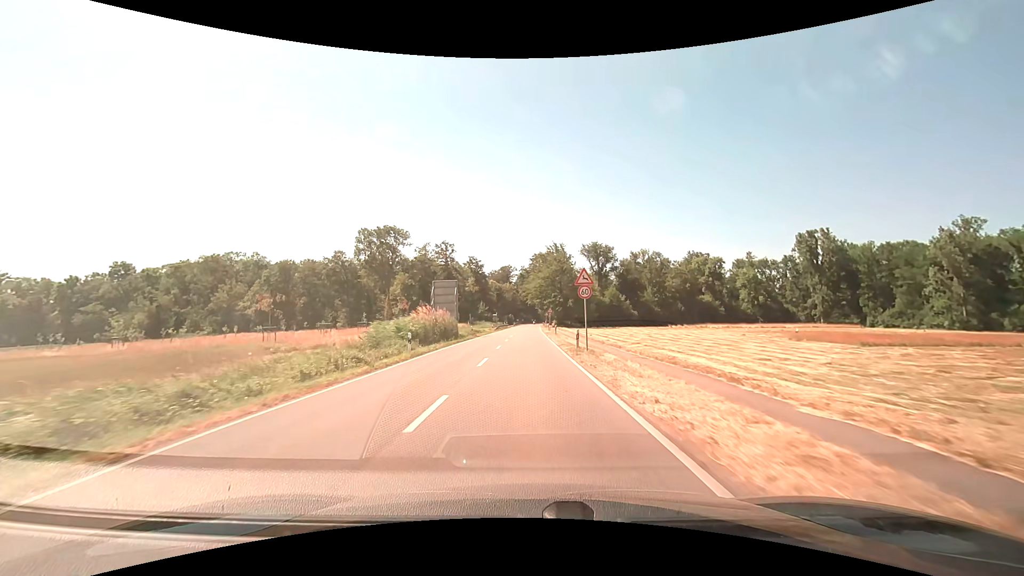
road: secondary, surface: asphalt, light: Day
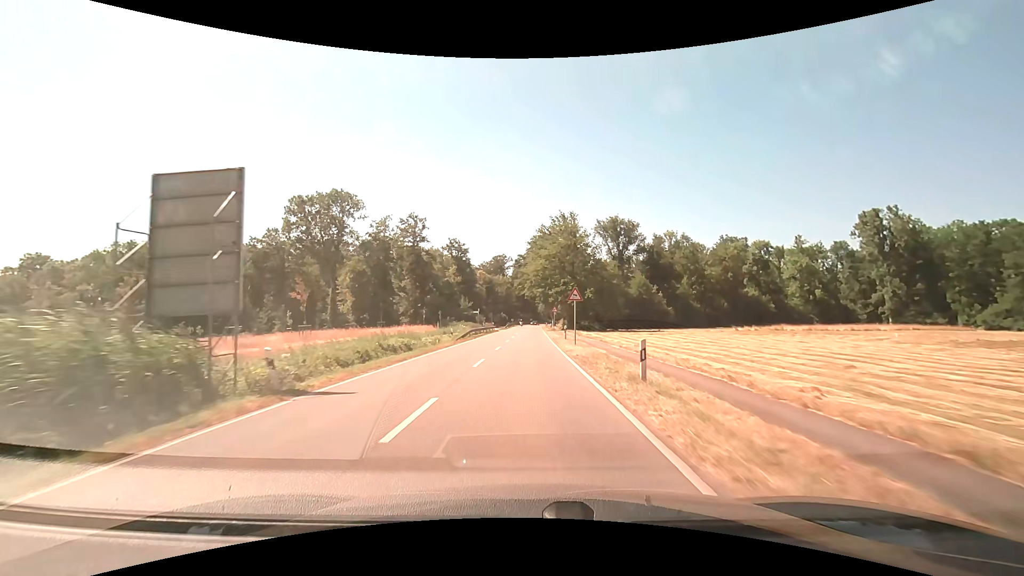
(+0.2, +36.8) m; 0°
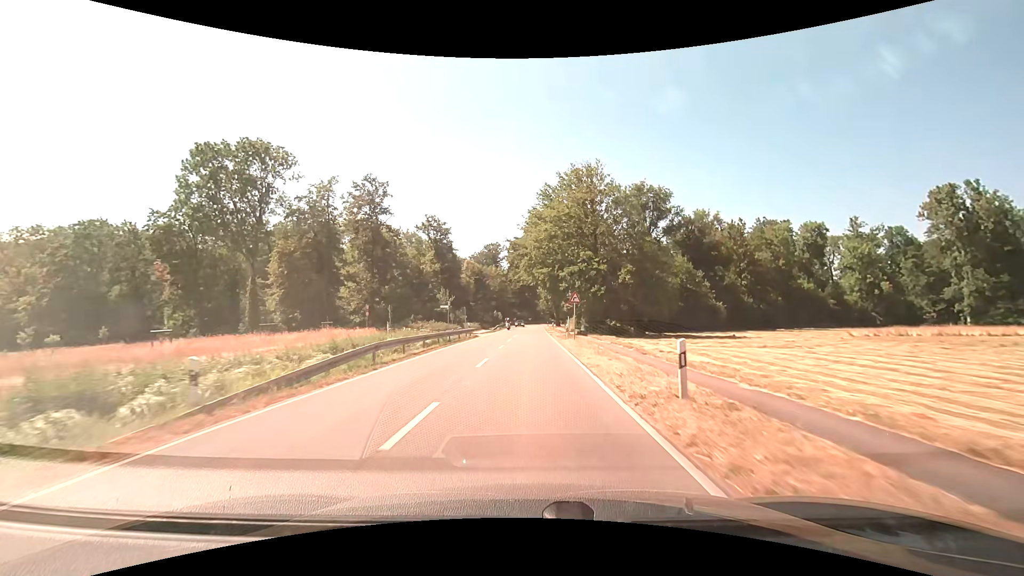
(0.0, +27.5) m; 0°
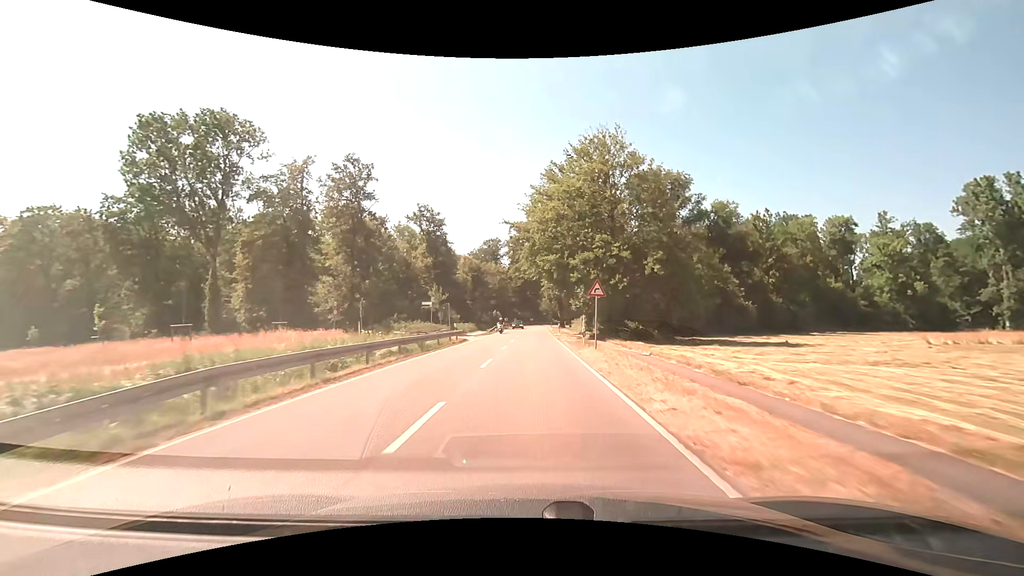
(0.0, +9.2) m; 0°
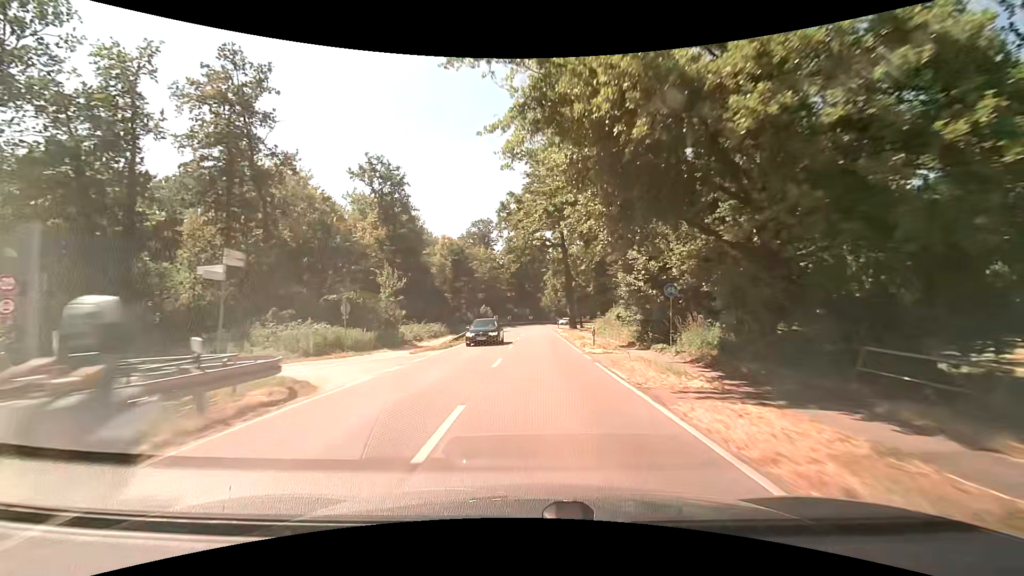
(0.0, +27.3) m; 0°
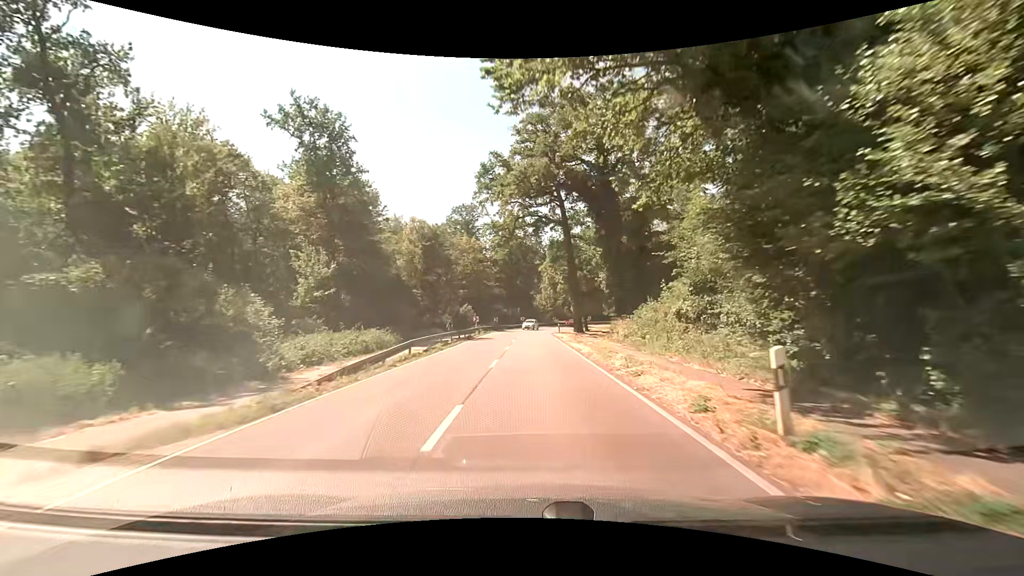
(+0.1, +17.7) m; +1°
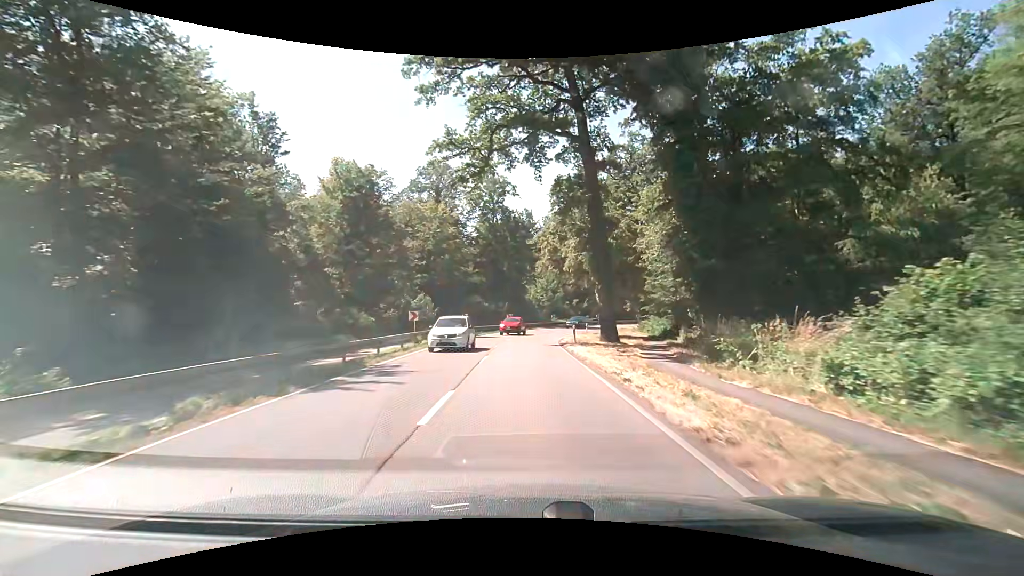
(0.0, +25.9) m; +1°
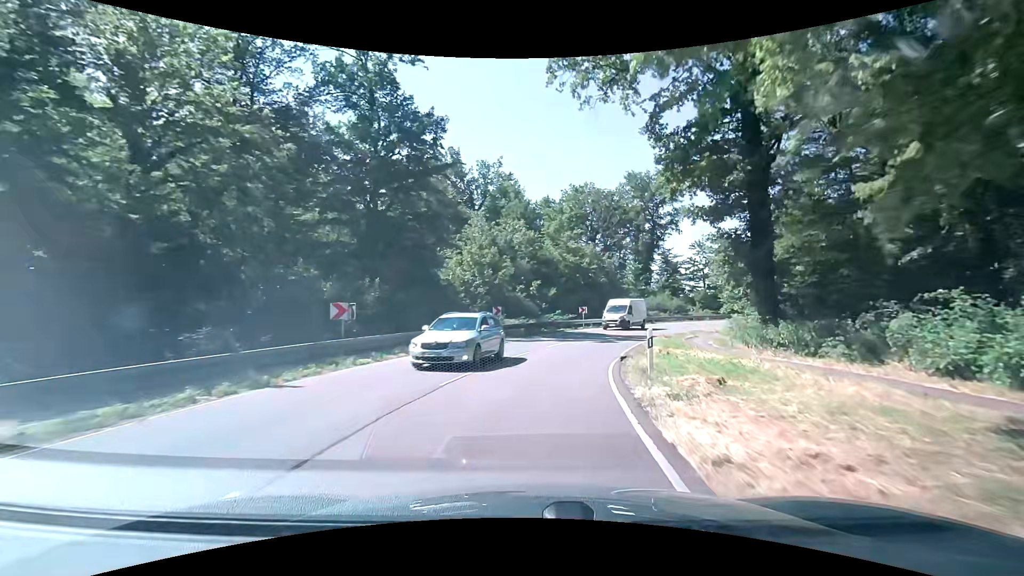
(+1.3, +41.3) m; +5°
